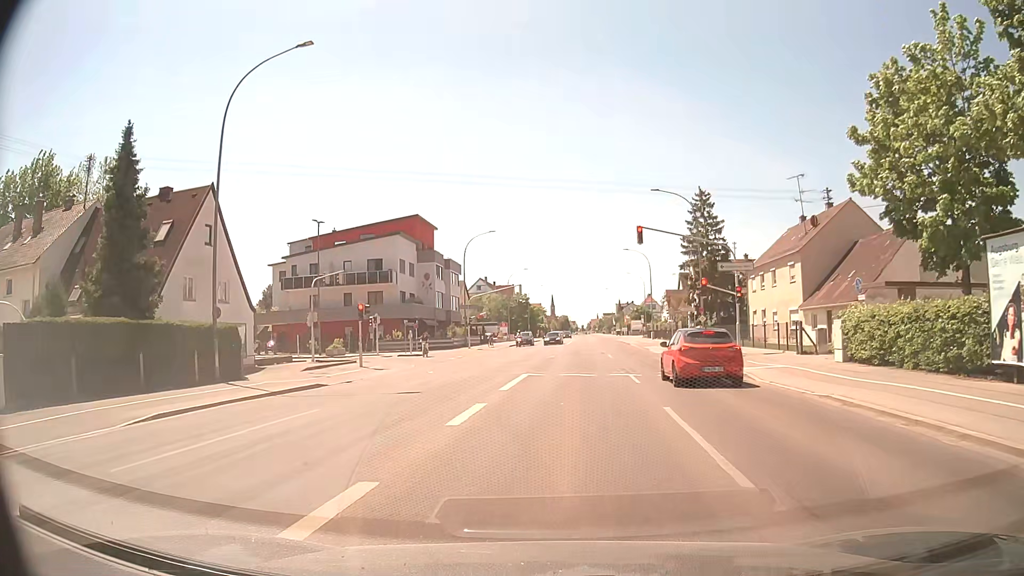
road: tertiary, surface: asphalt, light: Day
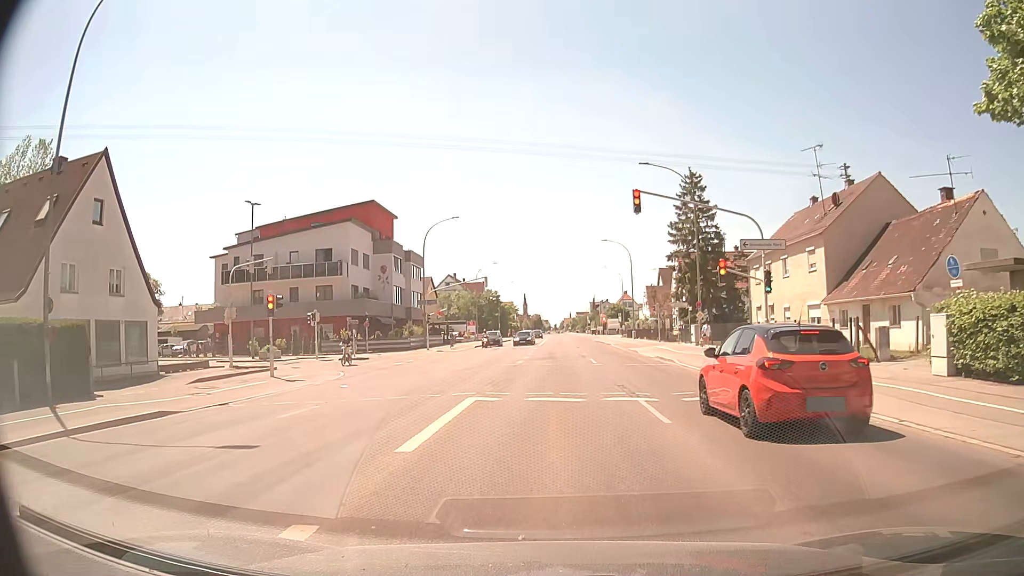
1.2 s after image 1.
(+0.3, +8.0) m; +3°
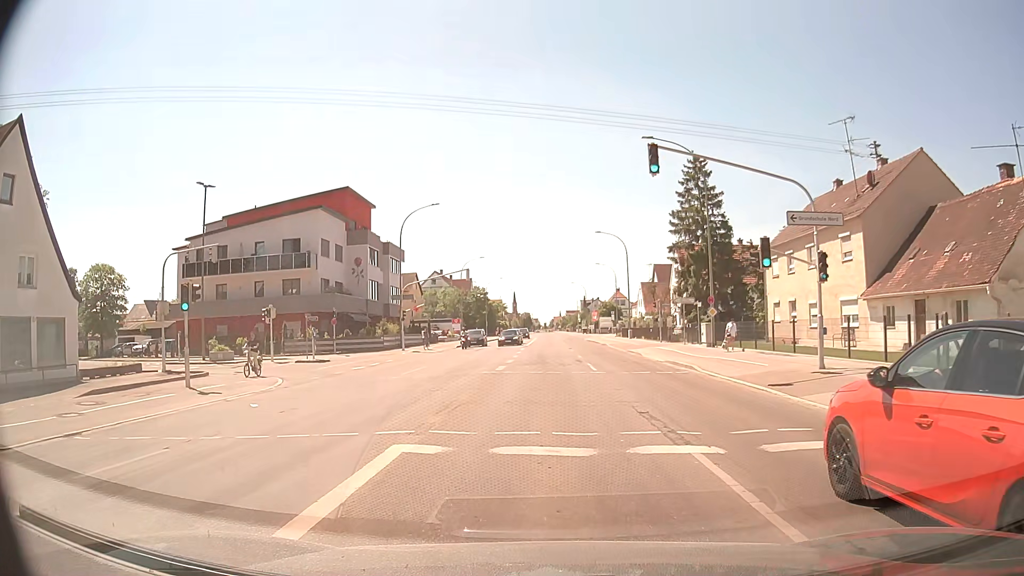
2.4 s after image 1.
(0.0, +5.7) m; +1°
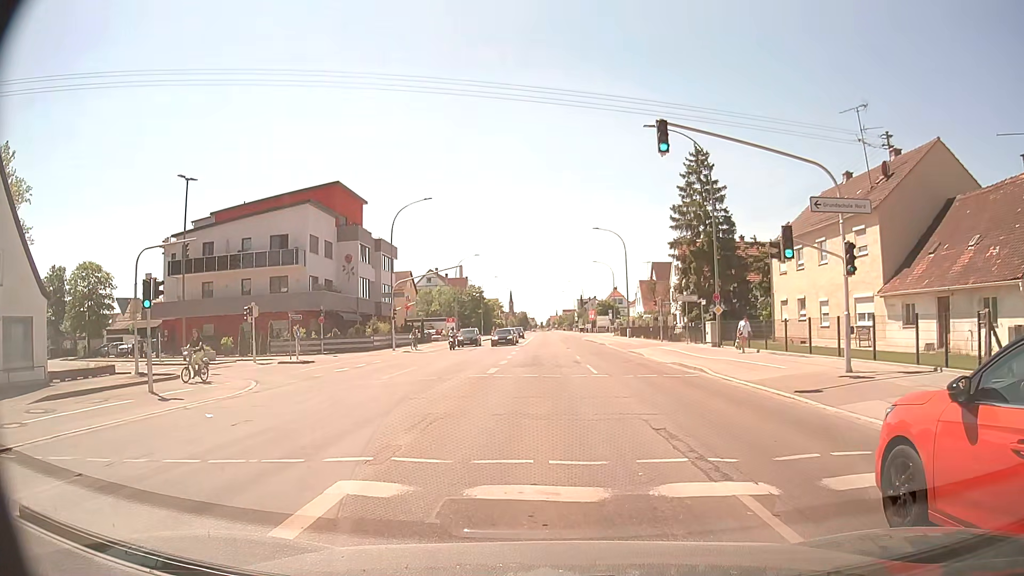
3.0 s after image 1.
(0.0, +1.9) m; 0°
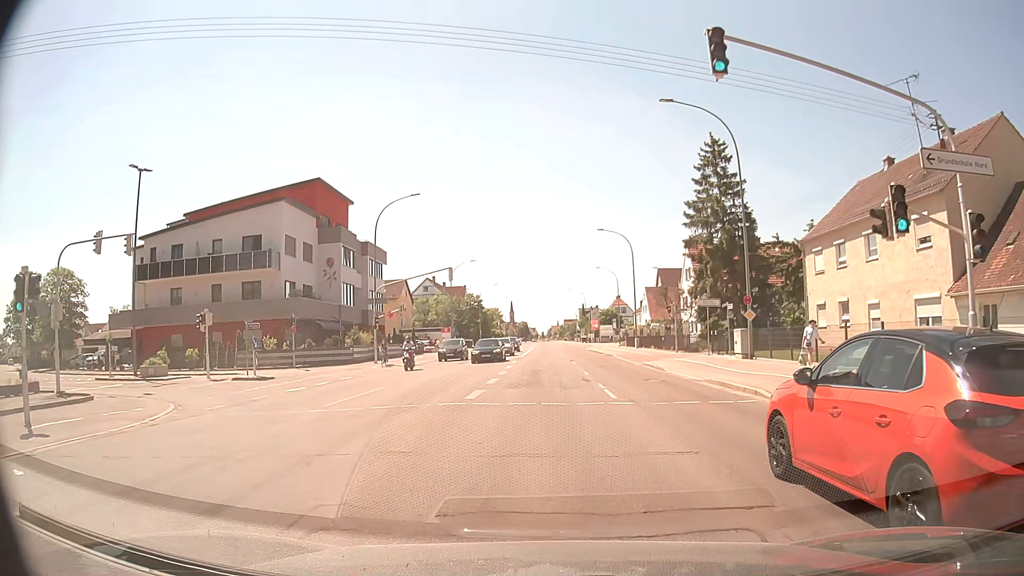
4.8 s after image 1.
(+0.1, +5.8) m; 0°
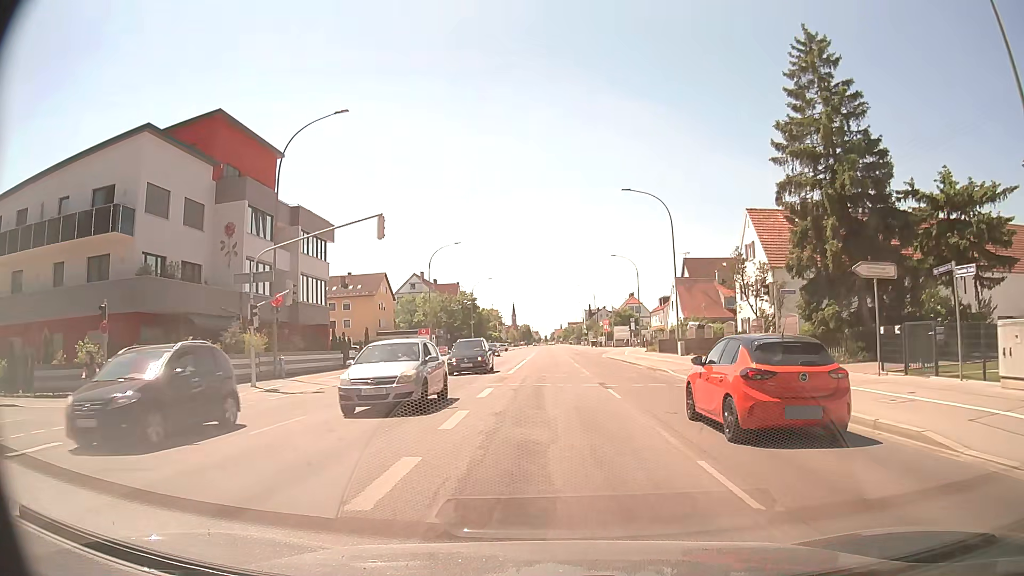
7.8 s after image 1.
(0.0, +20.4) m; 0°
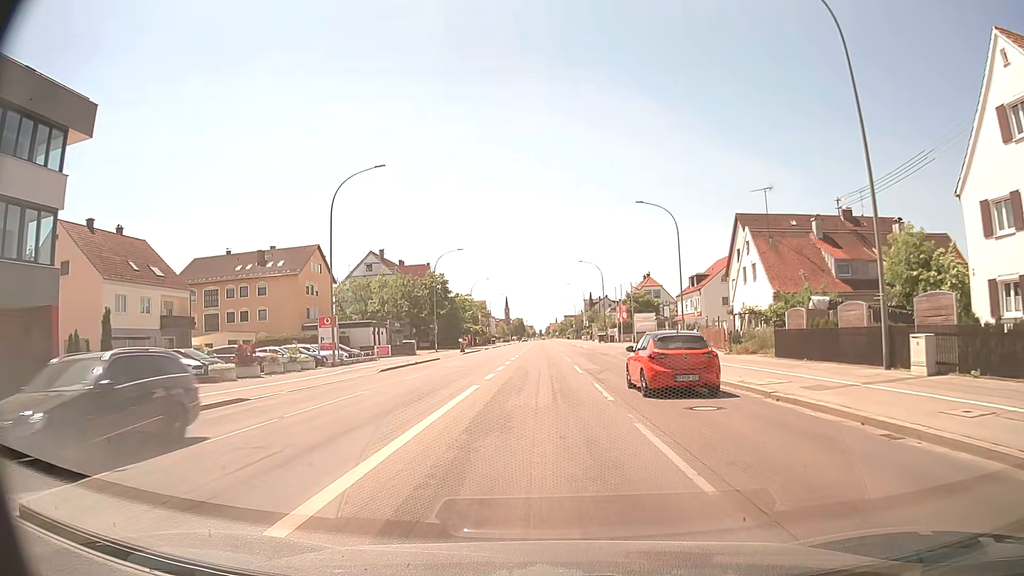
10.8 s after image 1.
(+0.3, +31.6) m; +1°
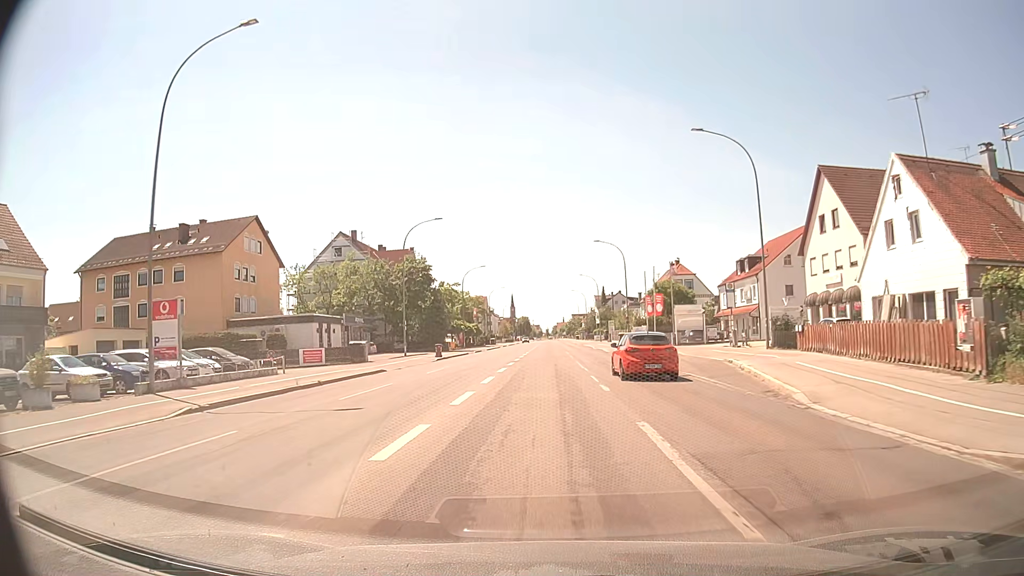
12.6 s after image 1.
(-0.2, +20.7) m; -1°
